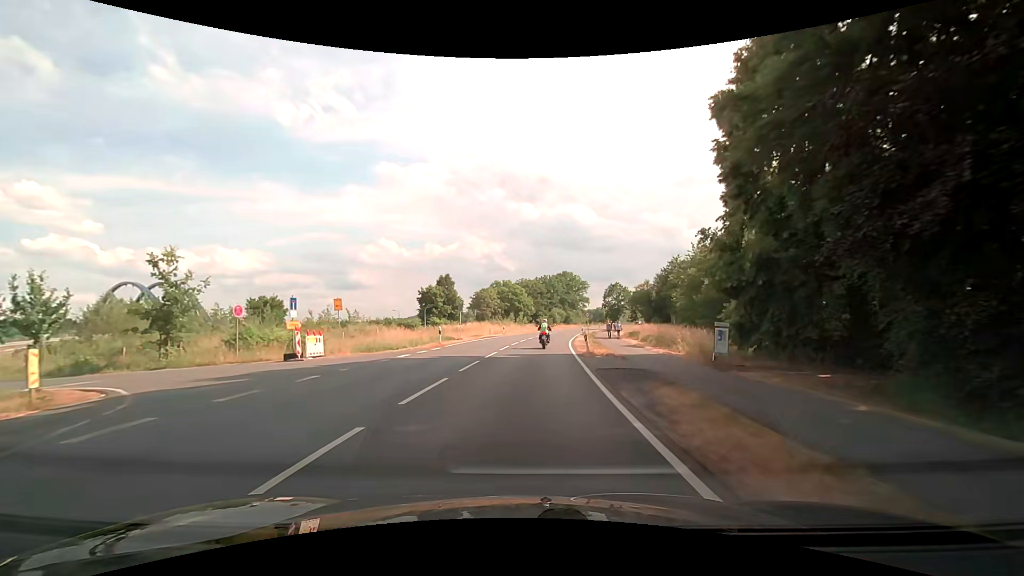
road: secondary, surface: asphalt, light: Day
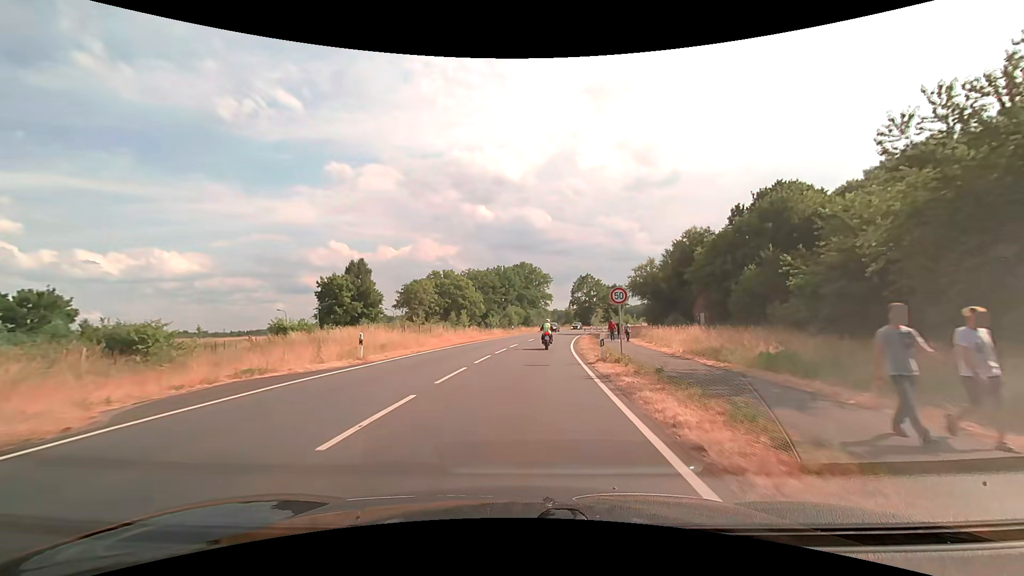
(+2.1, +38.6) m; +5°
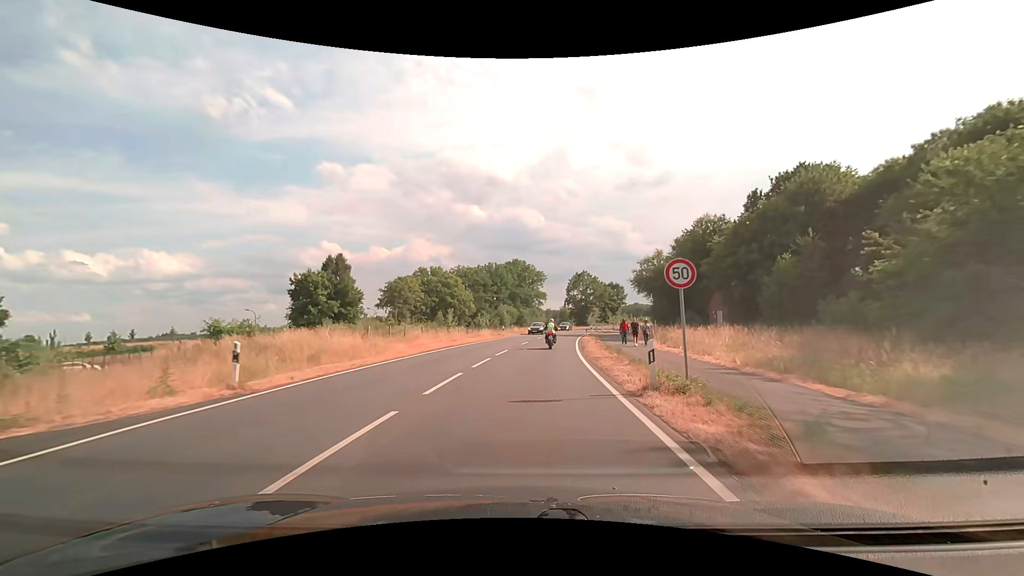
(+0.1, +7.8) m; +1°
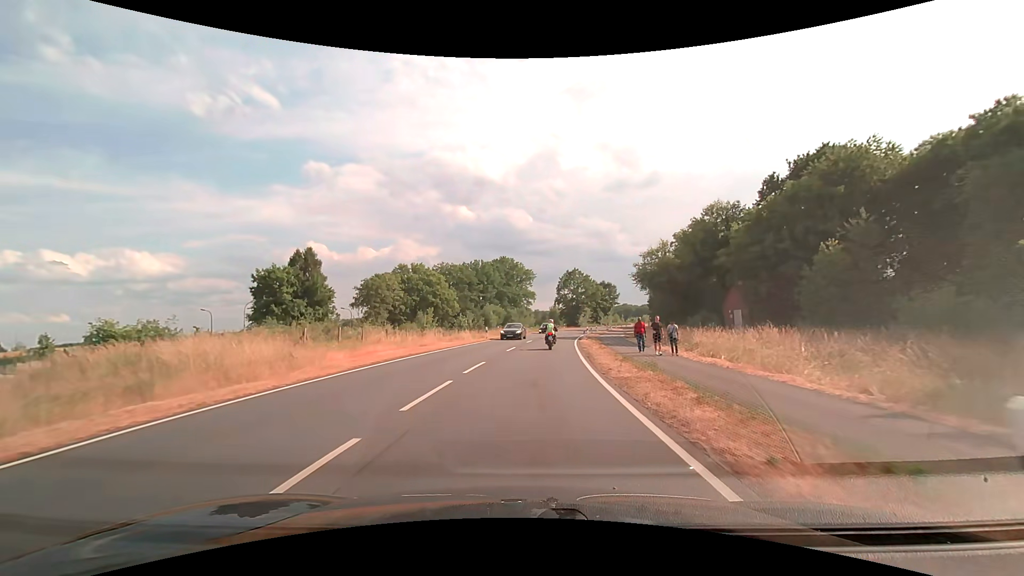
(+0.1, +7.8) m; +1°
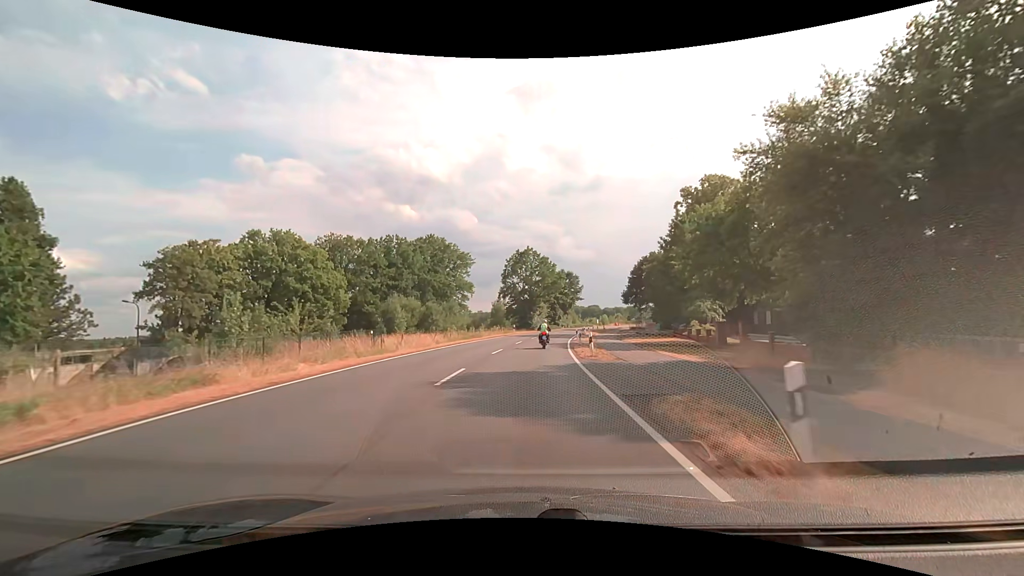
(+2.2, +38.8) m; +6°
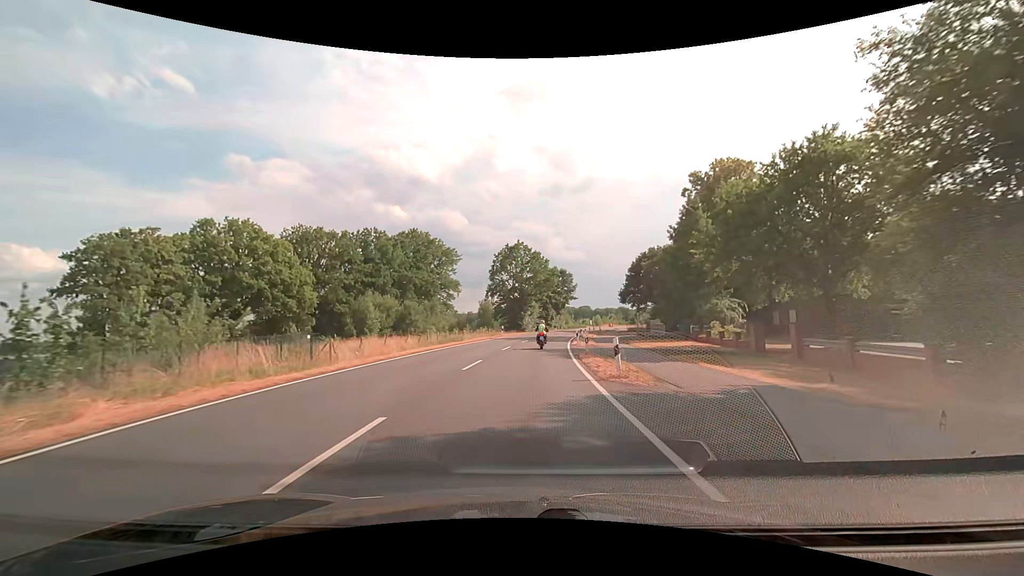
(+0.1, +7.8) m; +1°
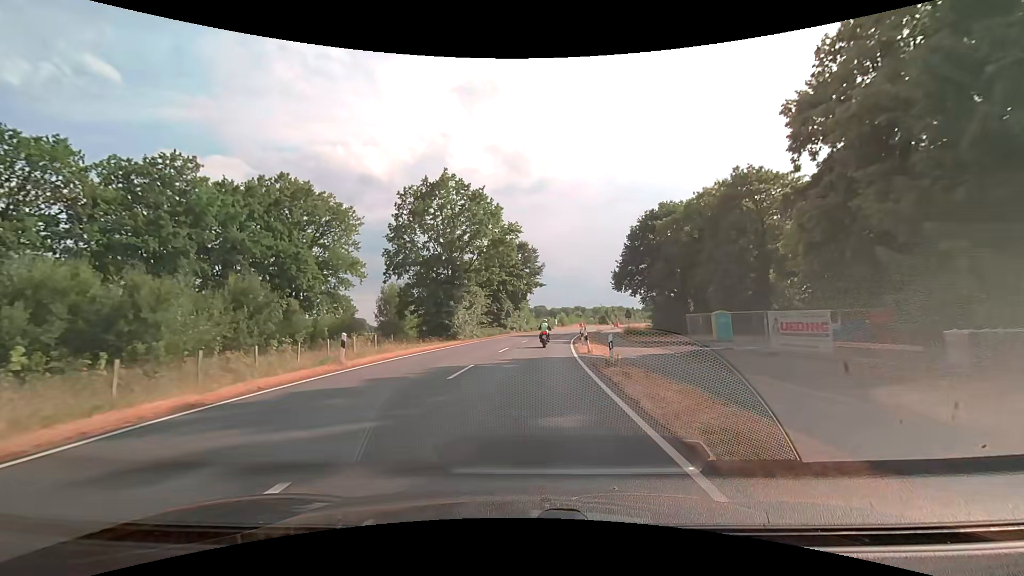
(+1.7, +38.8) m; +5°
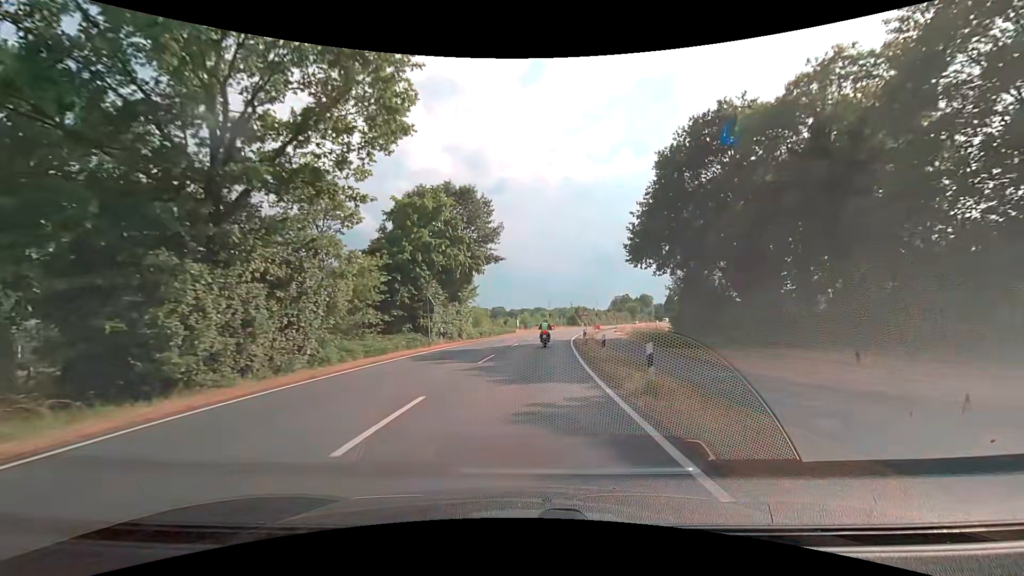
(+1.2, +31.0) m; +5°
(0, +10) (+1, +20) (+1, +30) (+2, +40) (+3, +50) (+5, +60) (+6, +70) (+8, +79) (+10, +89) (+12, +99) m
